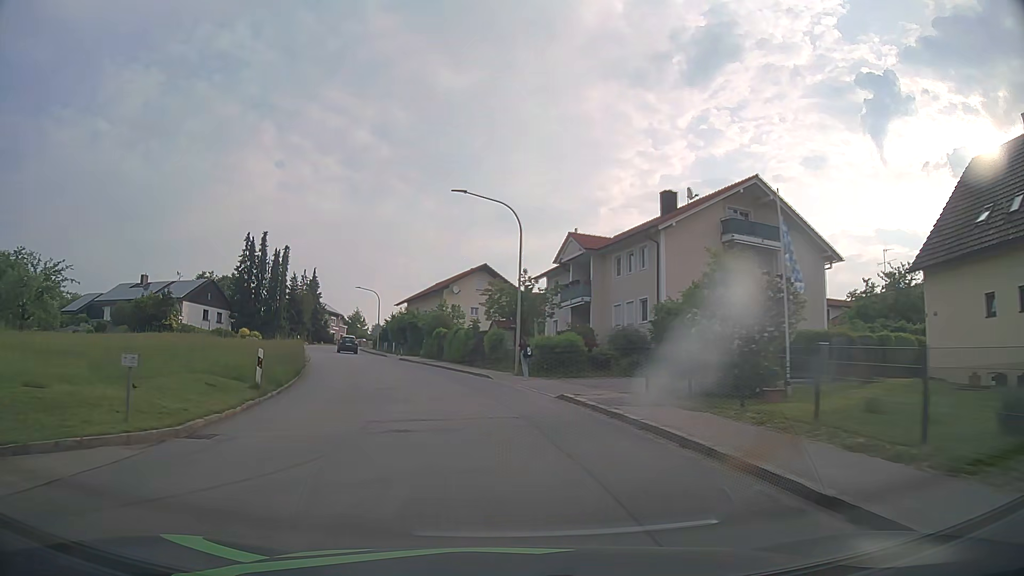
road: tertiary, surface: asphalt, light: Day
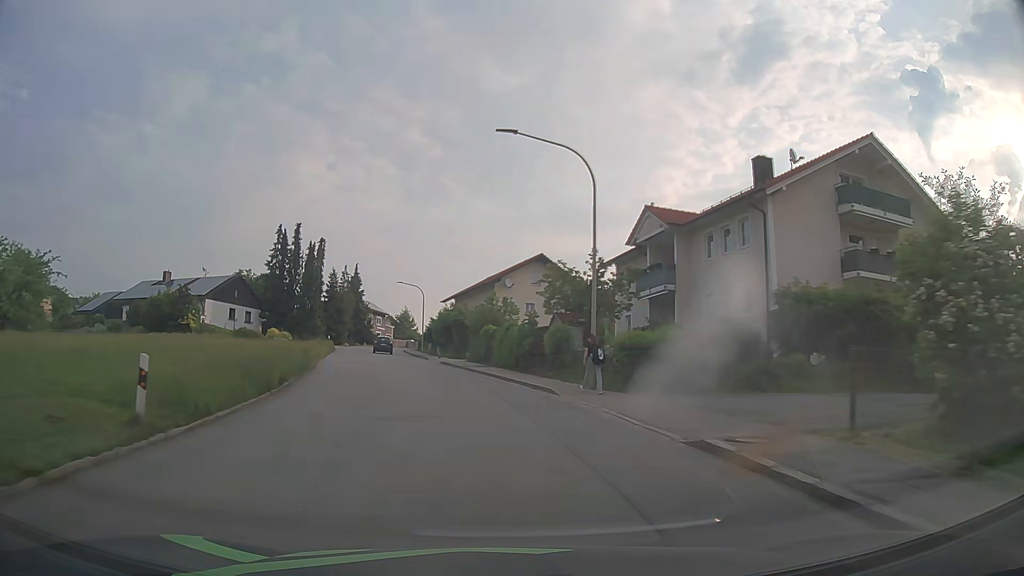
(-0.3, +8.0) m; -4°
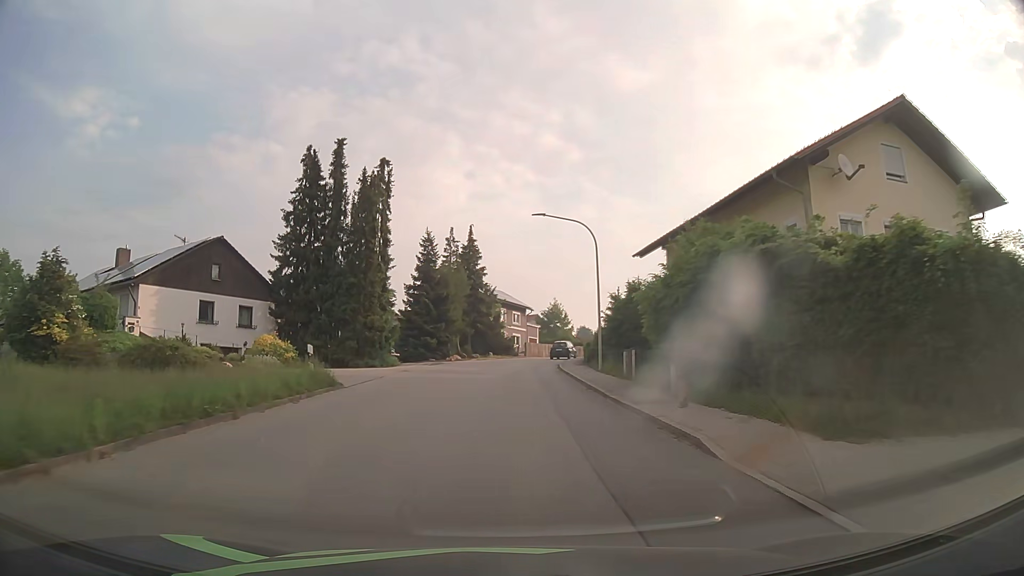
(-6.2, +39.6) m; -13°
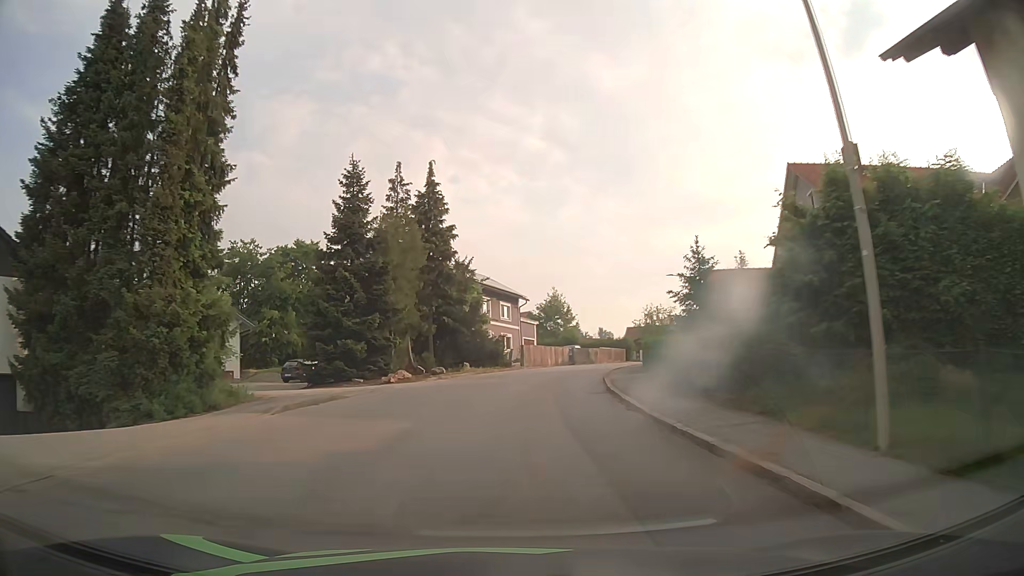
(0.0, +23.9) m; +1°
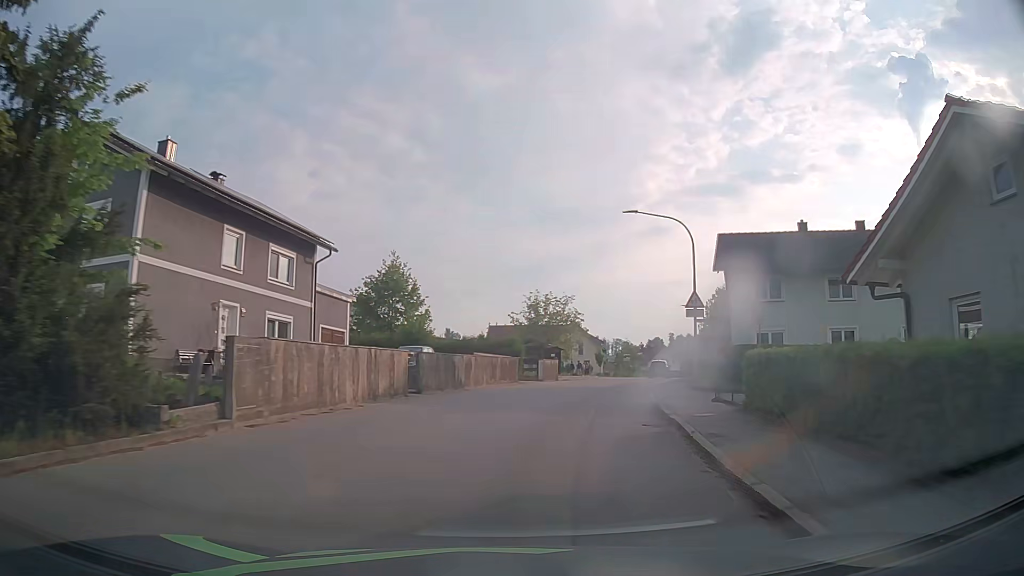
(+2.4, +30.9) m; +12°
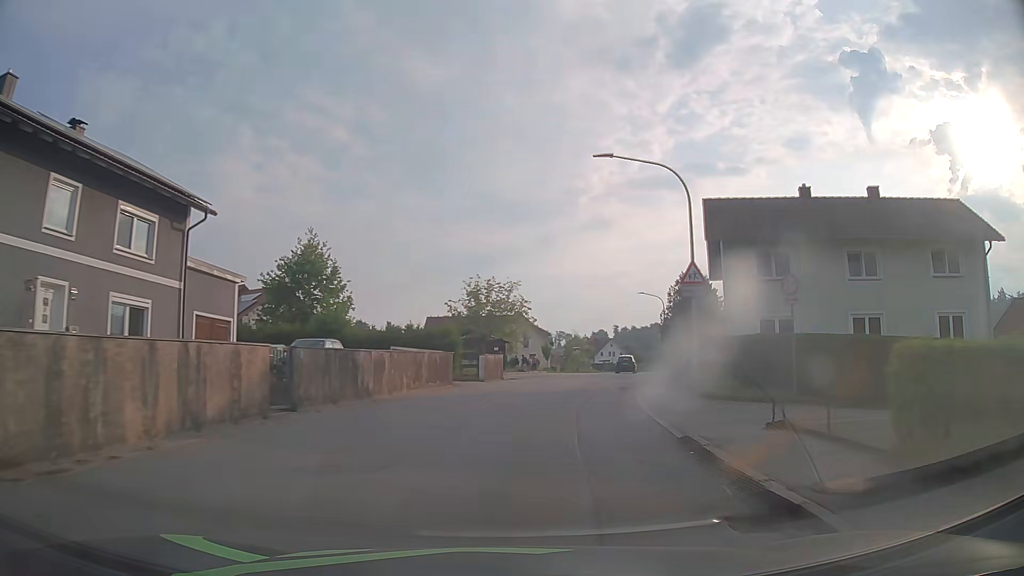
(+0.4, +7.6) m; +5°
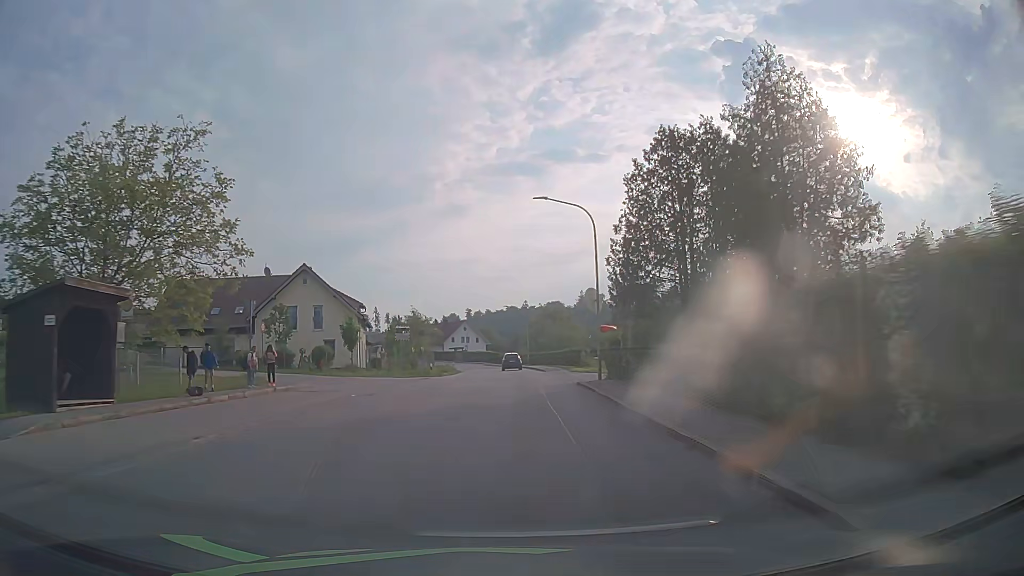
(+5.7, +38.6) m; +13°
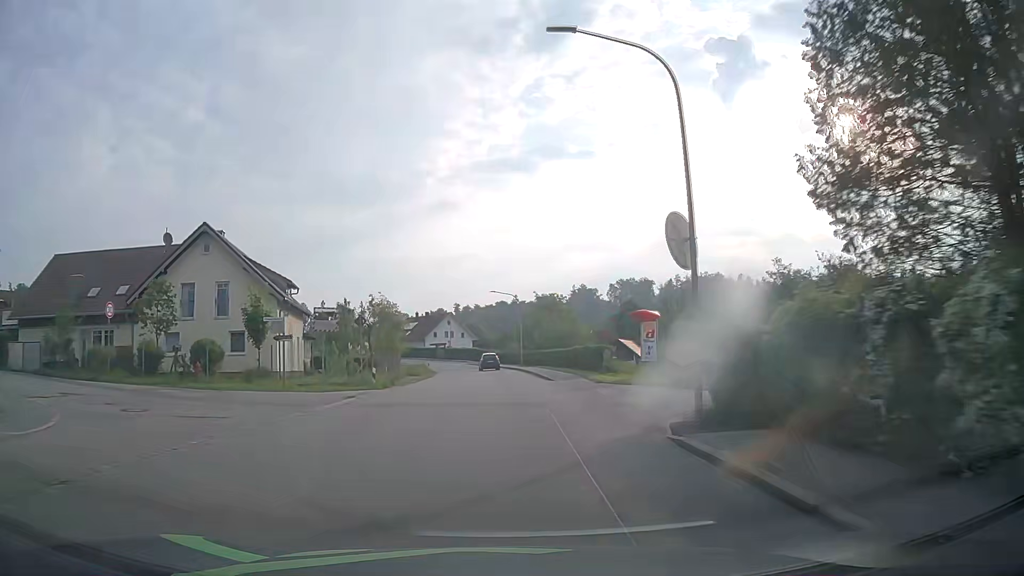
(+0.1, +16.4) m; 0°
(0, +10) (0, +20) (0, +30) (0, +40) (-1, +50) (-1, +60) (-2, +70) (-4, +80) (-6, +90) (-9, +99) m
